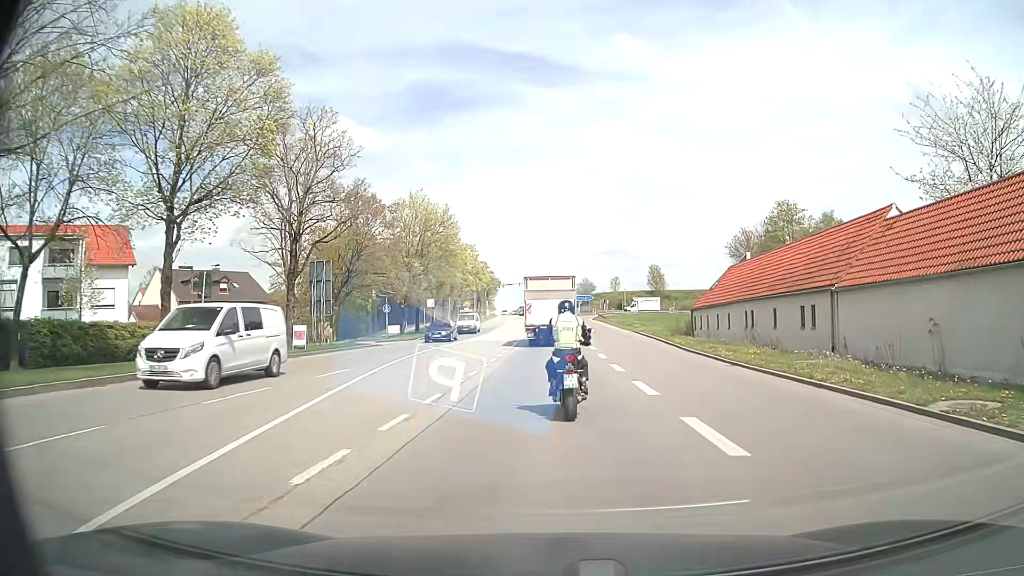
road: secondary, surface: asphalt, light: Day
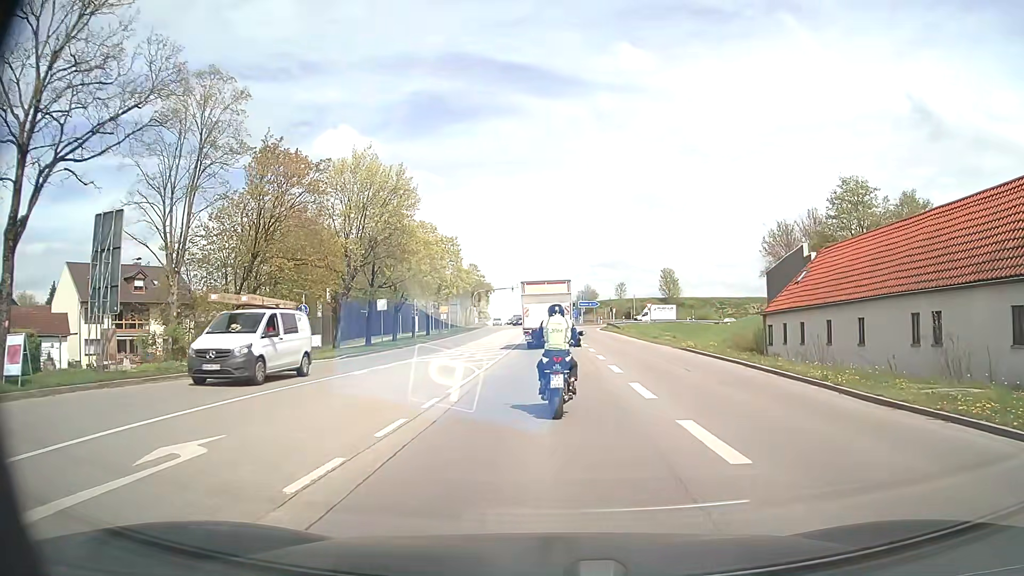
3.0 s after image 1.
(+0.1, +18.3) m; 0°
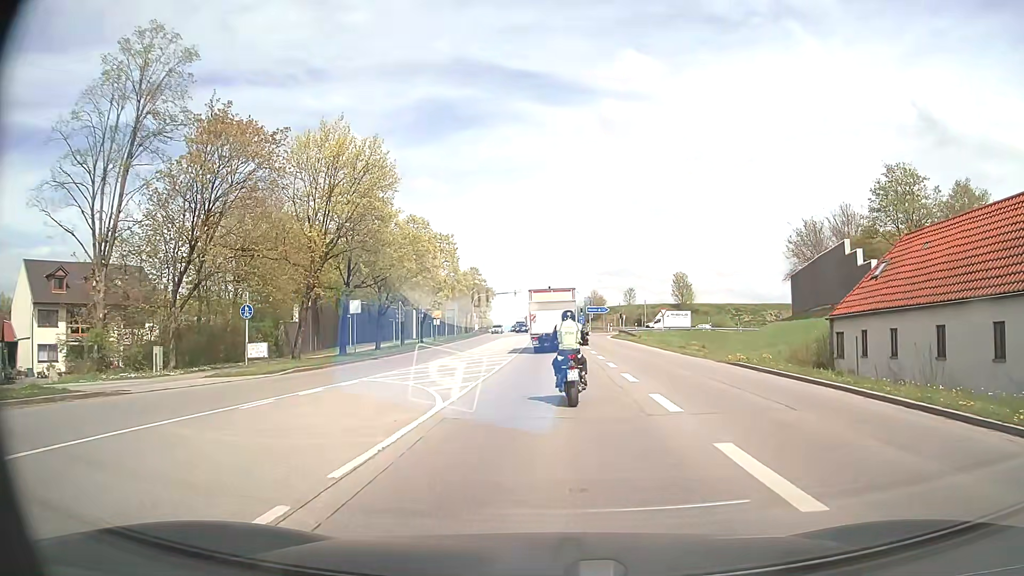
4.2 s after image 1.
(0.0, +8.0) m; 0°
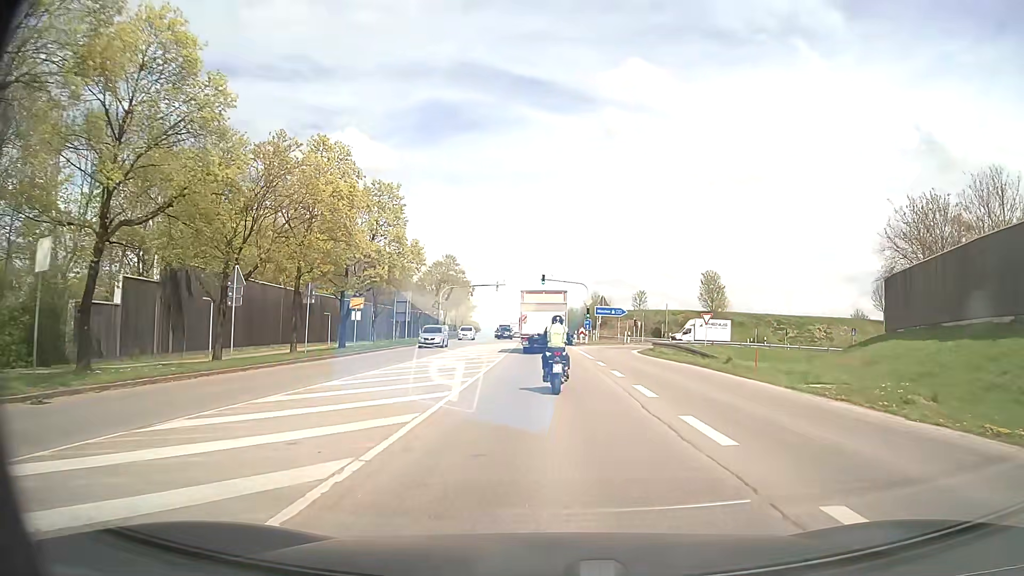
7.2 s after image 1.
(0.0, +27.1) m; +1°
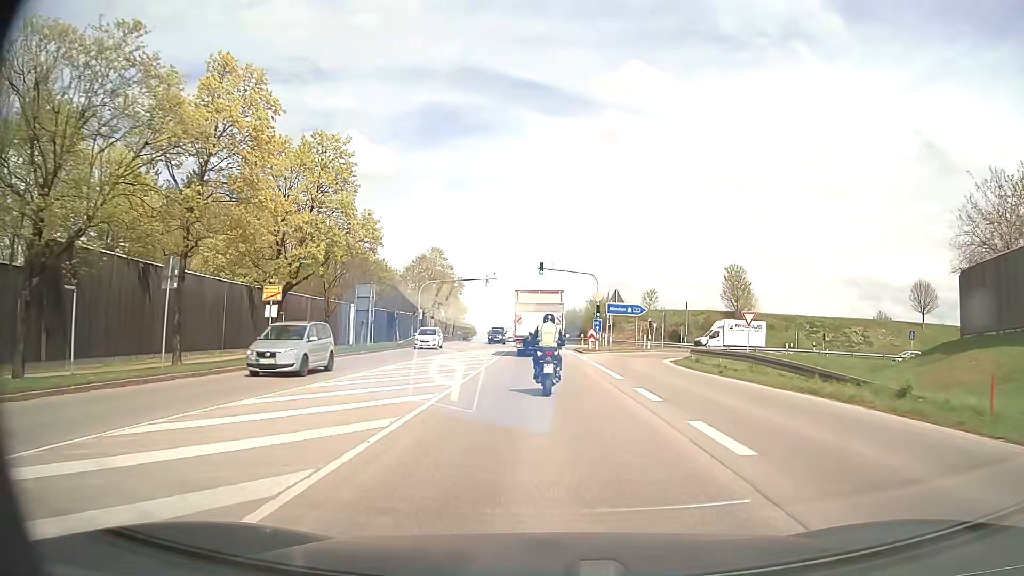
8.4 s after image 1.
(0.0, +13.1) m; +1°
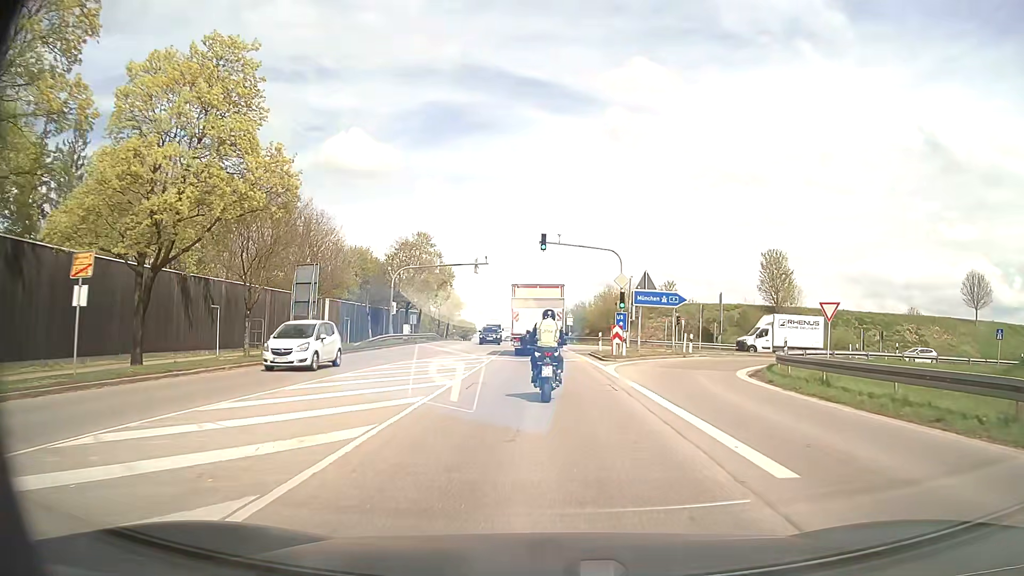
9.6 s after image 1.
(-0.1, +13.3) m; -1°
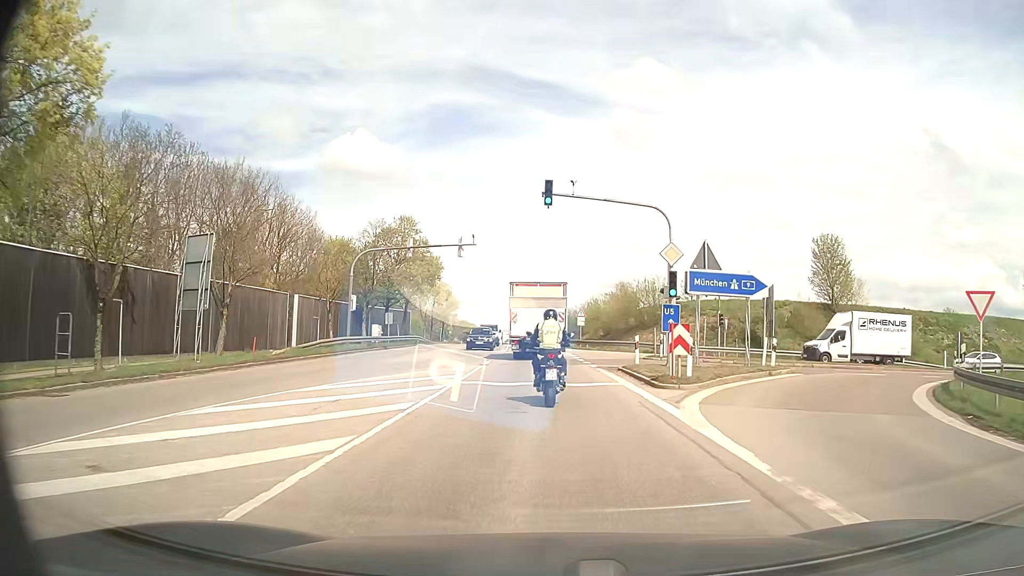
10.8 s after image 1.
(-0.1, +12.9) m; -1°
(0, +10) (0, +20) (0, +30) (-1, +40) (-1, +50) (-2, +60) (-2, +70) (-3, +80) (-3, +90) (-4, +100) m
